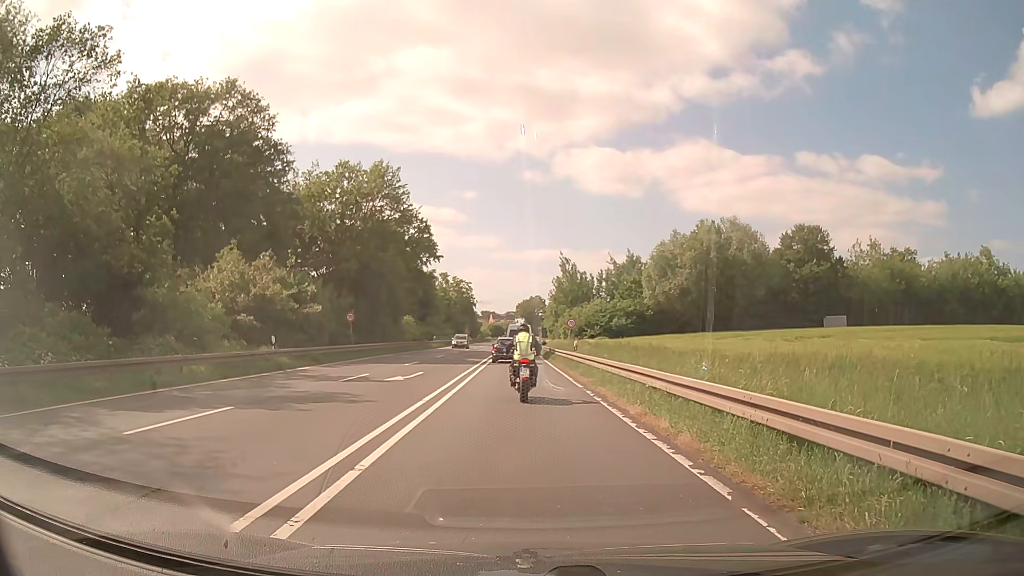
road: primary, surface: asphalt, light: Day
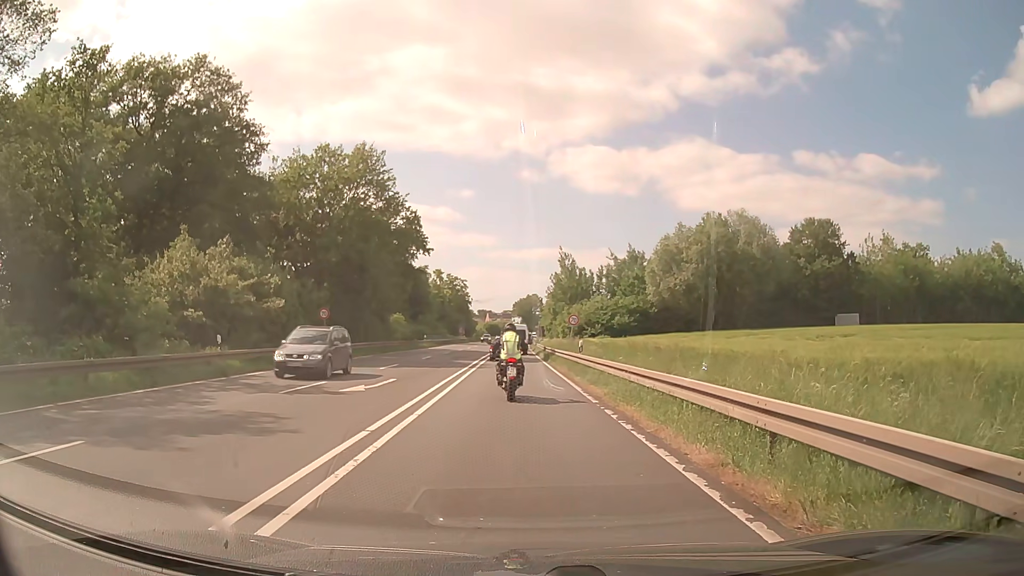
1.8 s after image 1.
(0.0, +4.9) m; 0°
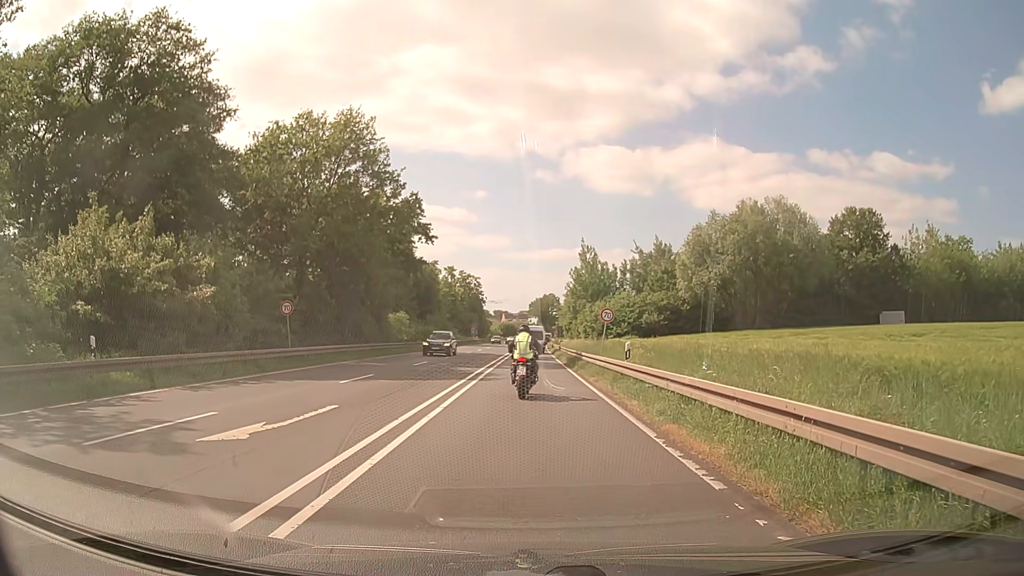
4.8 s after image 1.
(-0.1, +8.4) m; 0°
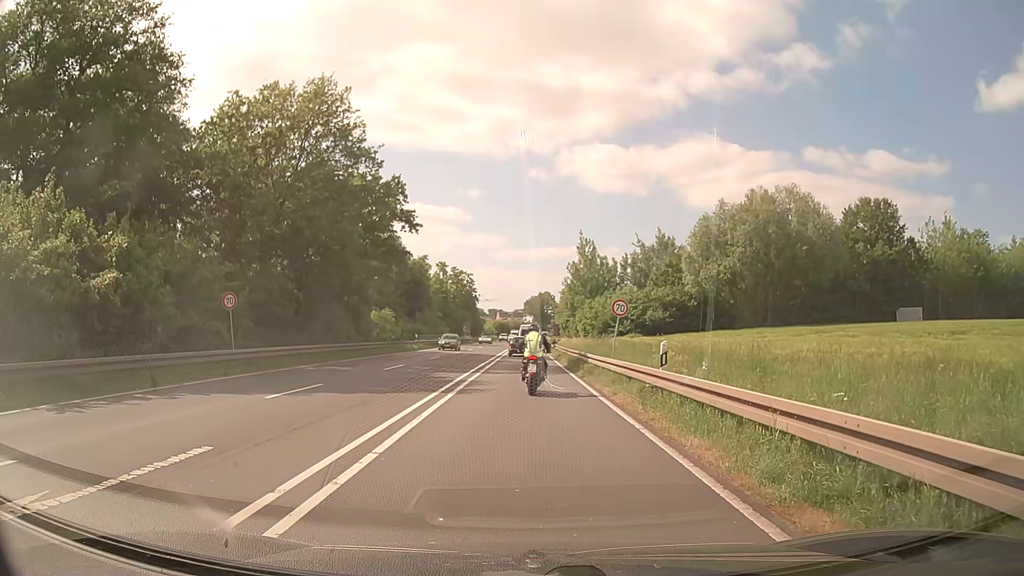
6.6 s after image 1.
(-0.1, +5.5) m; 0°
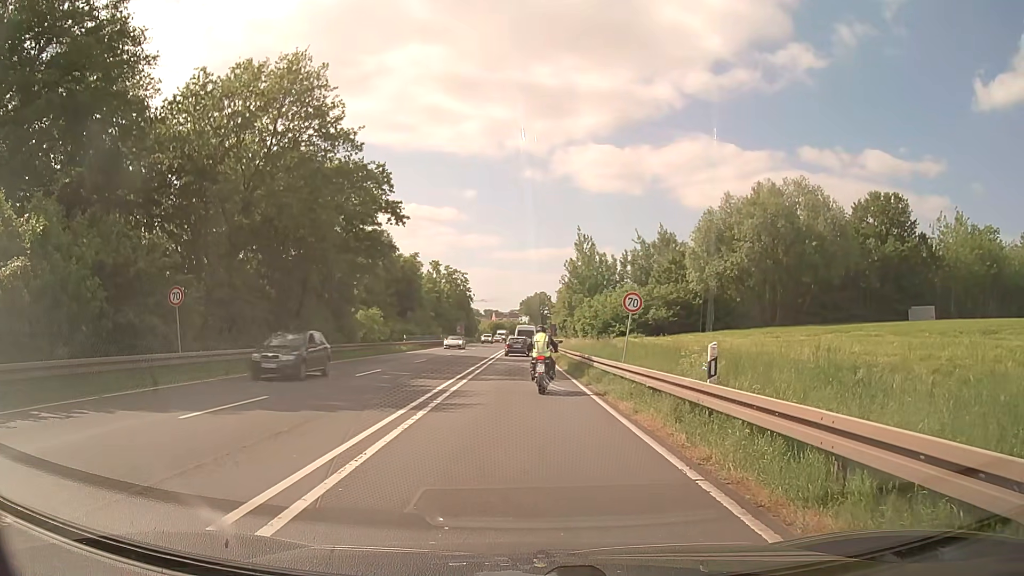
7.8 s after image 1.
(0.0, +3.7) m; 0°
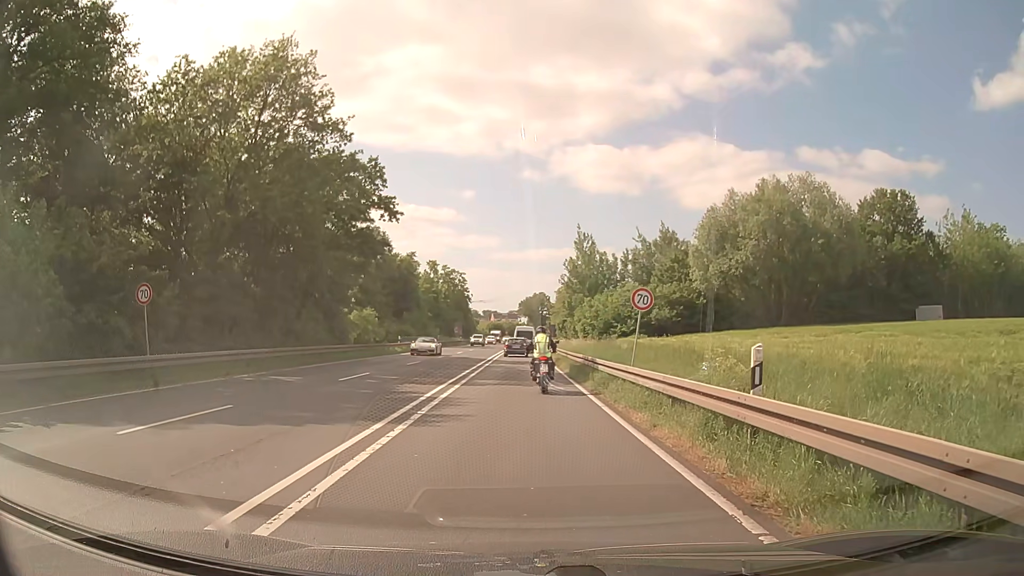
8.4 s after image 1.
(0.0, +1.9) m; 0°
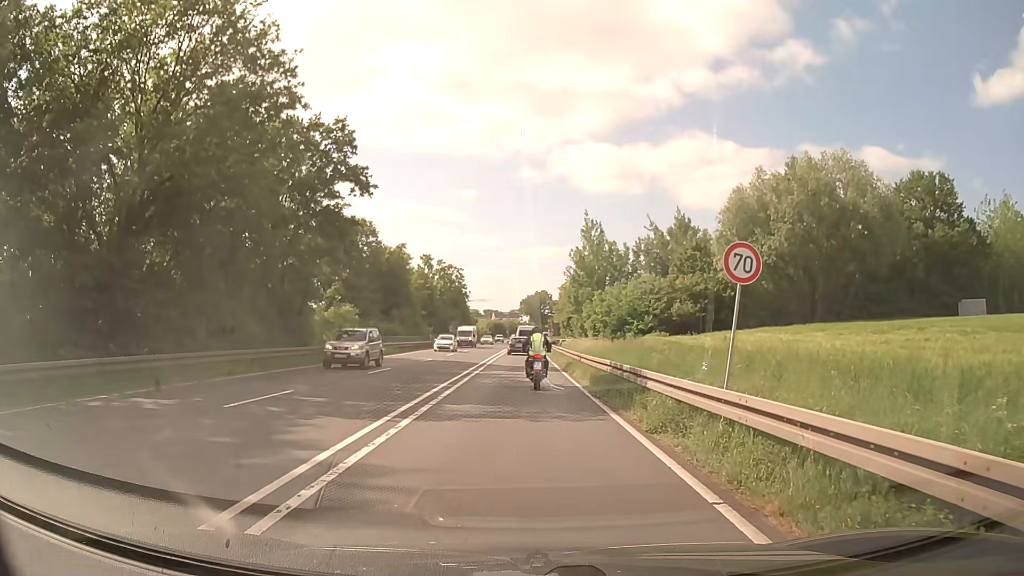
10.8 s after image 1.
(+0.1, +8.4) m; +1°
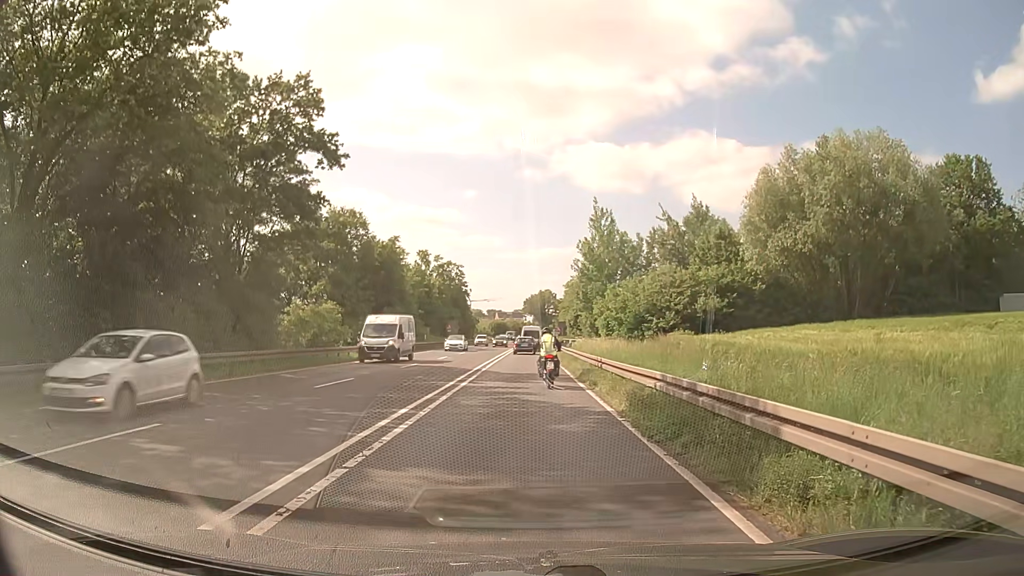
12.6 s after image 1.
(0.0, +6.7) m; 0°
(0, +10) (0, +20) (0, +30) (0, +40) (0, +50) (0, +60) (0, +70) (0, +80) (+1, +90) (+1, +100) m
